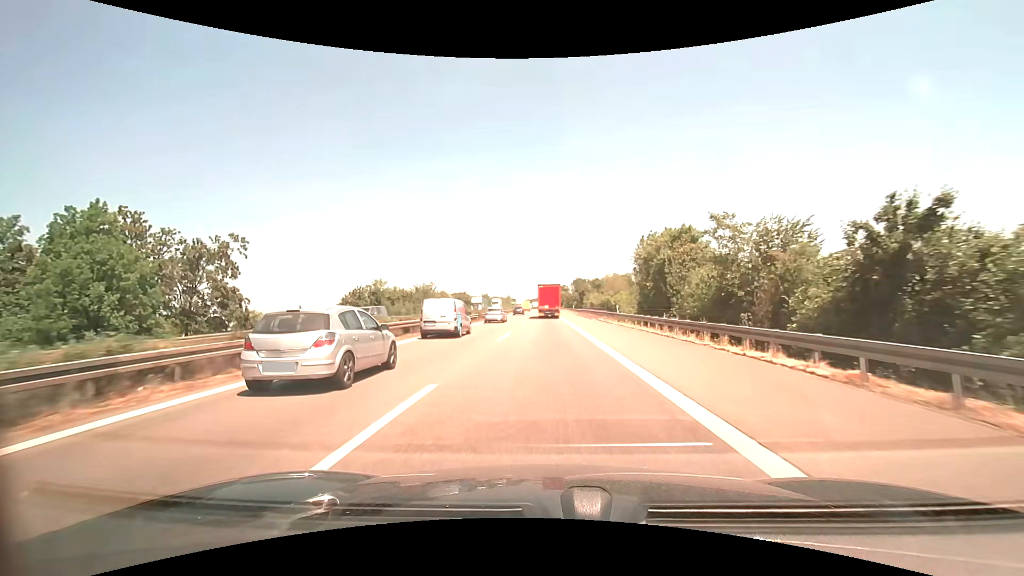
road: motorway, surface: asphalt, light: Day
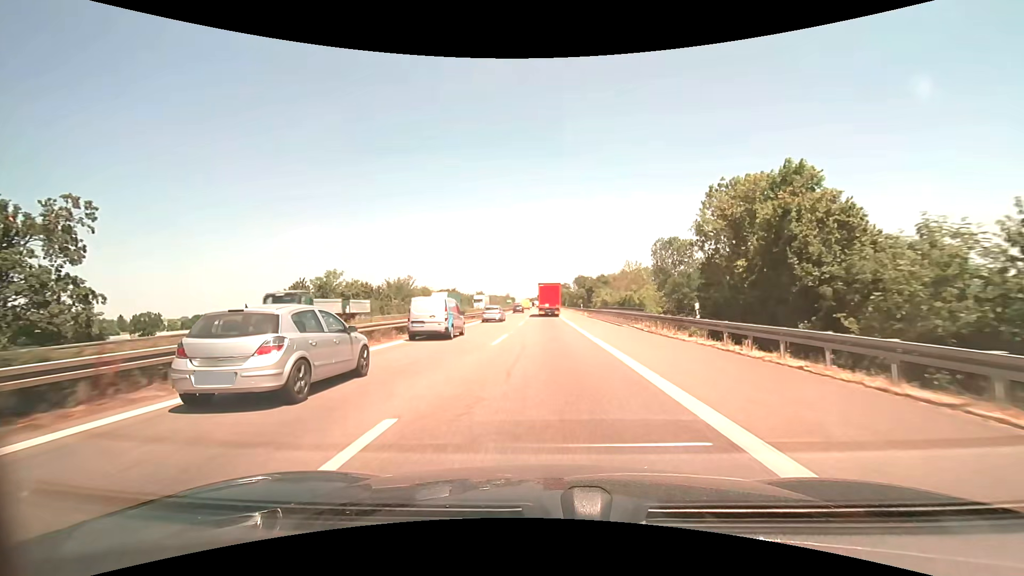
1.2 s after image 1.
(0.0, +20.3) m; 0°
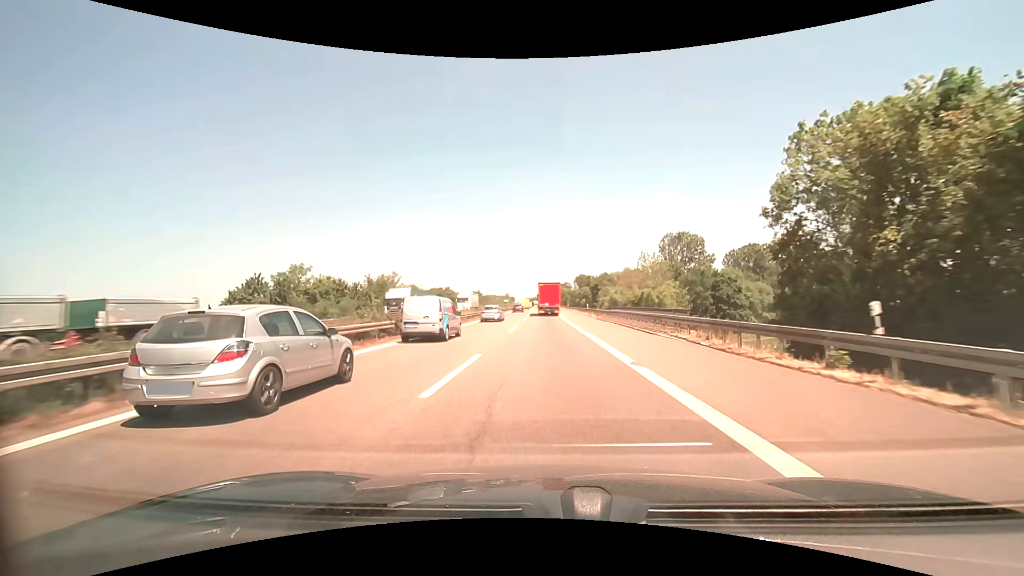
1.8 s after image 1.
(0.0, +10.1) m; 0°
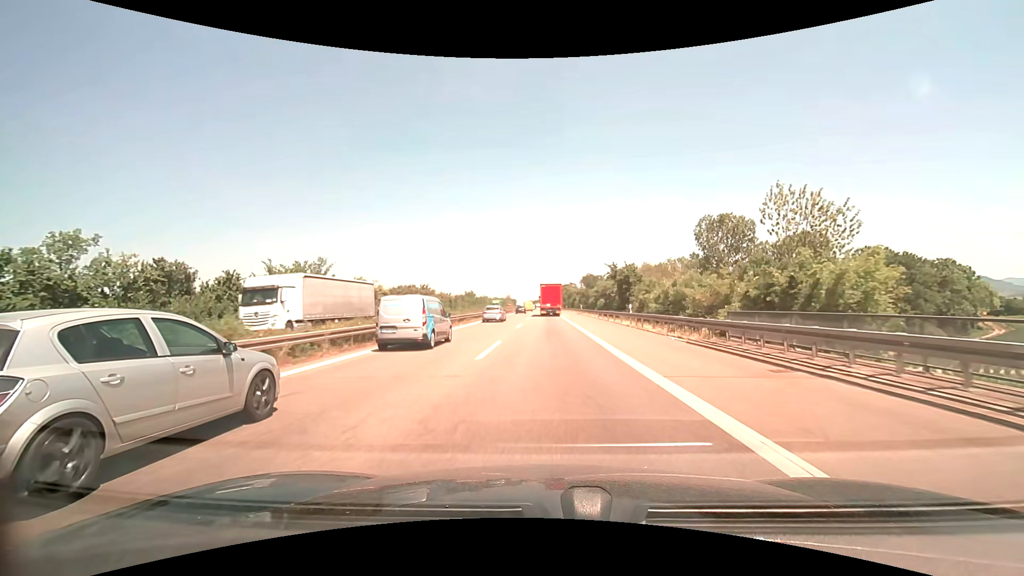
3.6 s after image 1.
(0.0, +30.4) m; 0°
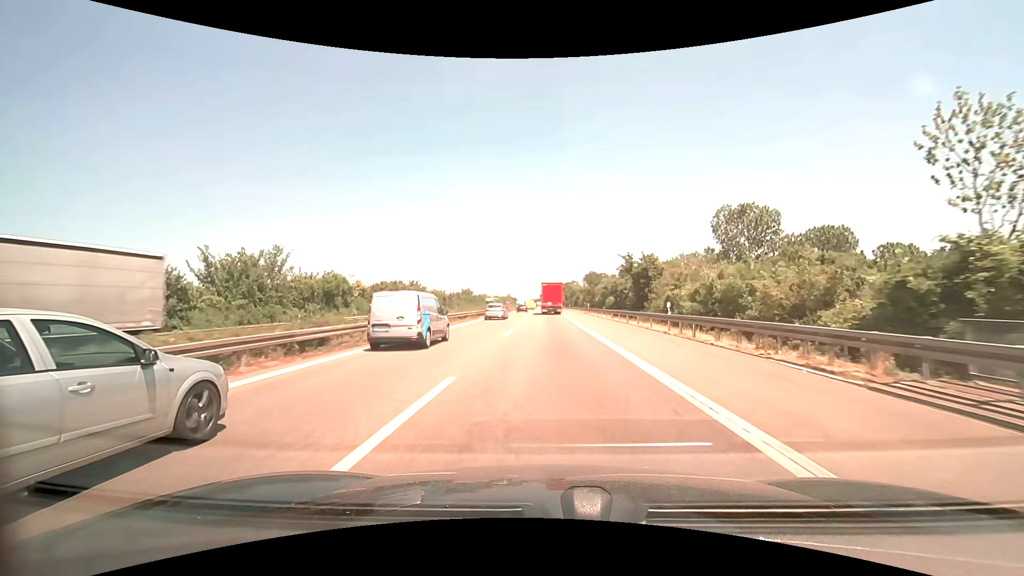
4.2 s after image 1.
(0.0, +10.1) m; 0°
(0, +10) (0, +20) (0, +30) (0, +40) (0, +50) (0, +60) (0, +70) (0, +80) (0, +90) (0, +100) m
